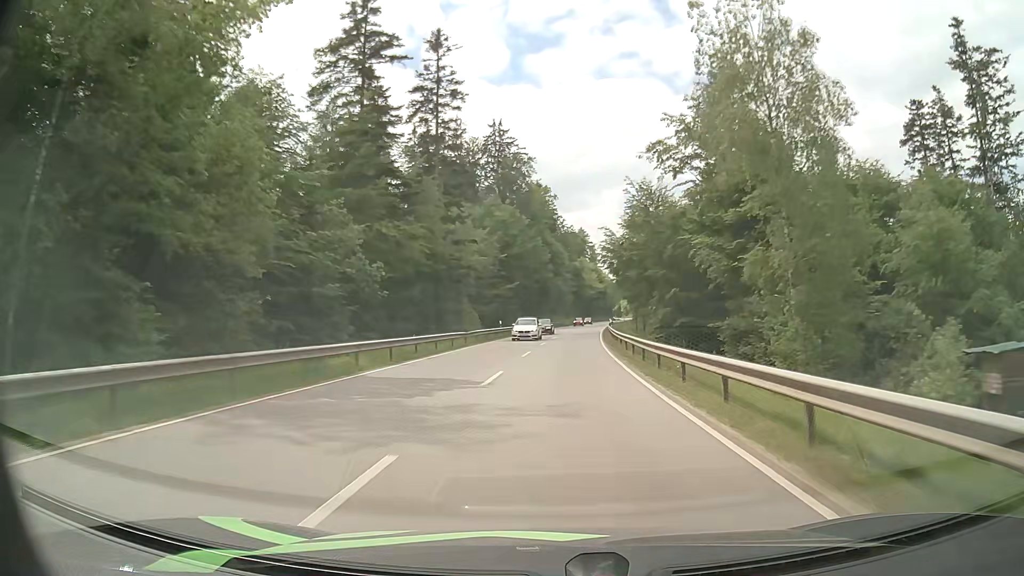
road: secondary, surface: asphalt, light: Day
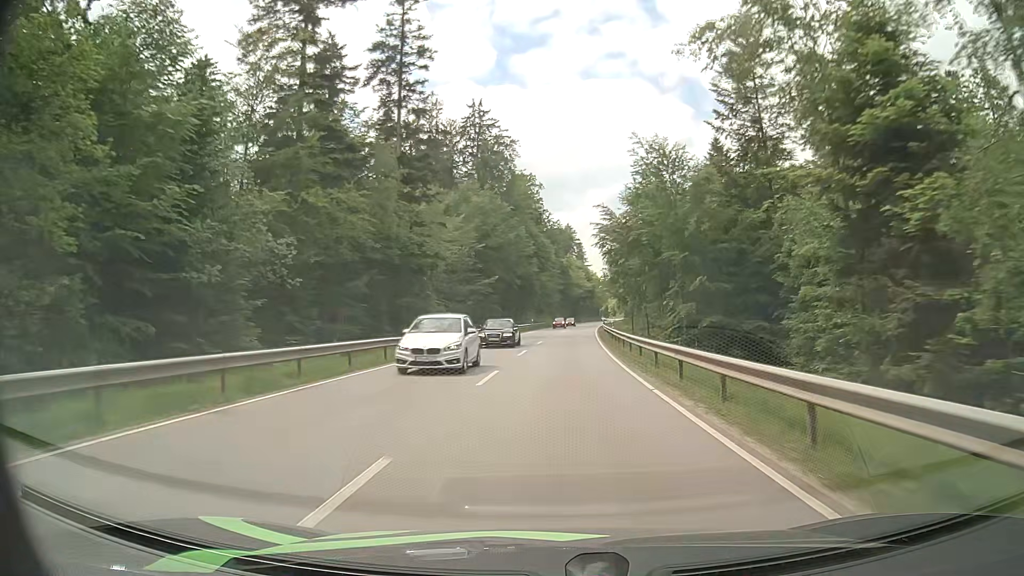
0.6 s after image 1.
(+0.2, +12.3) m; +1°
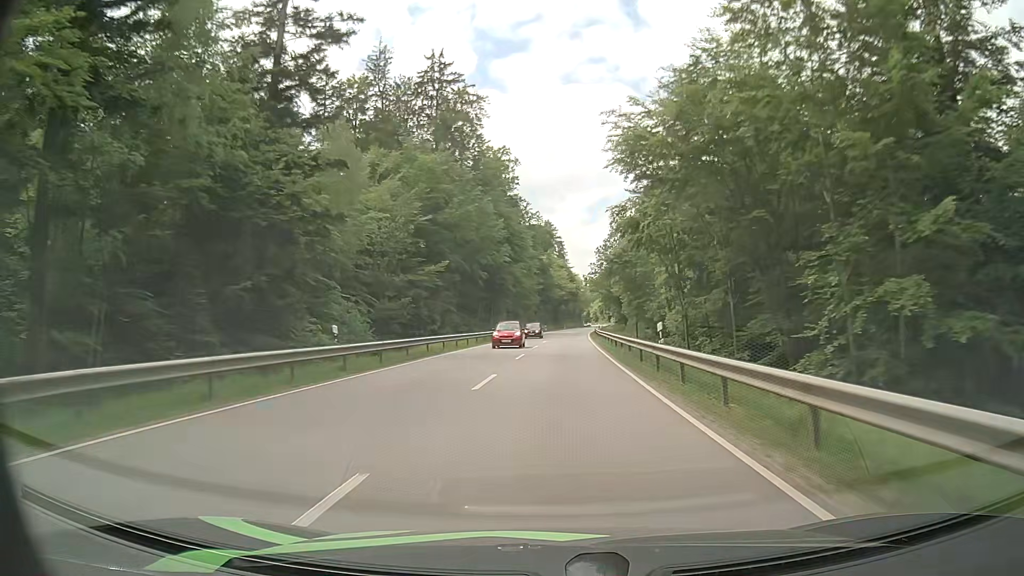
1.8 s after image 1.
(+0.5, +24.4) m; +2°
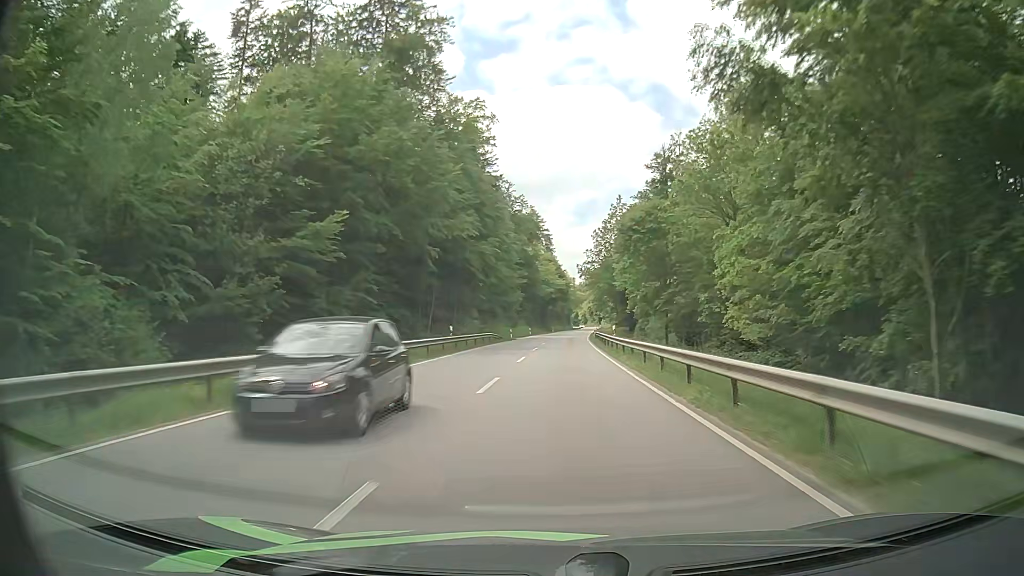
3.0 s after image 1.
(+0.2, +24.3) m; +1°
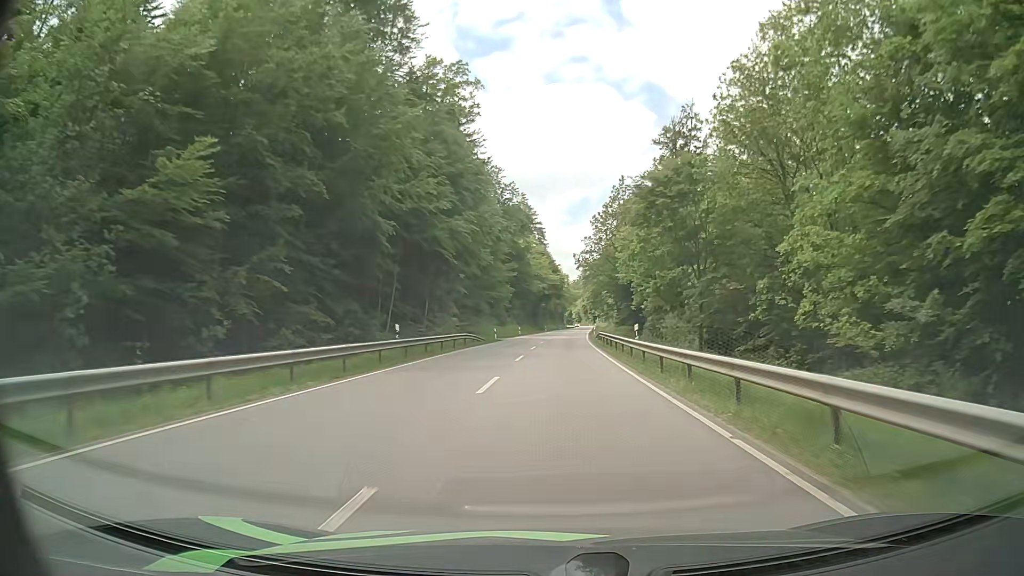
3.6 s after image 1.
(0.0, +12.1) m; 0°
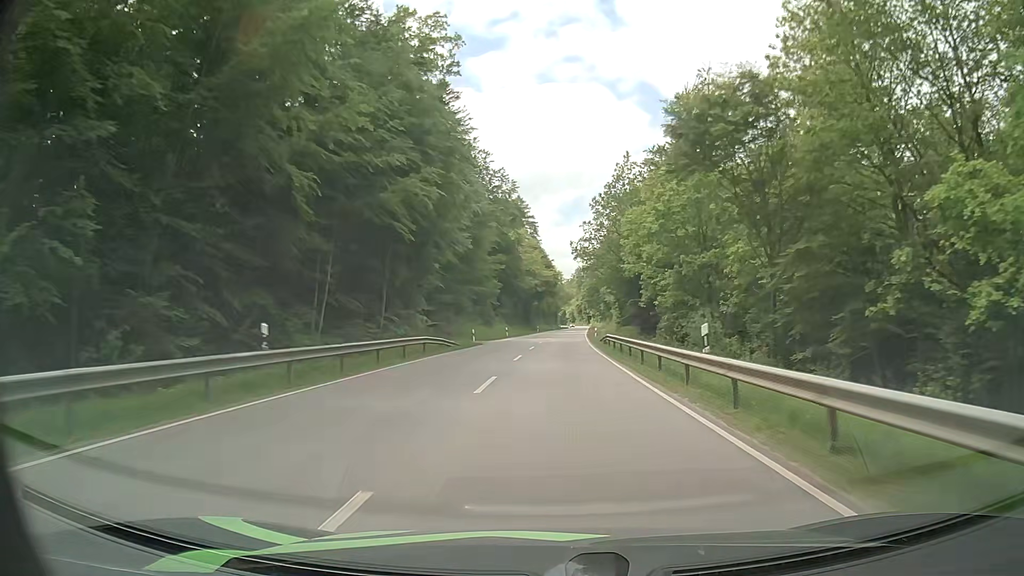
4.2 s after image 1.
(0.0, +12.0) m; 0°
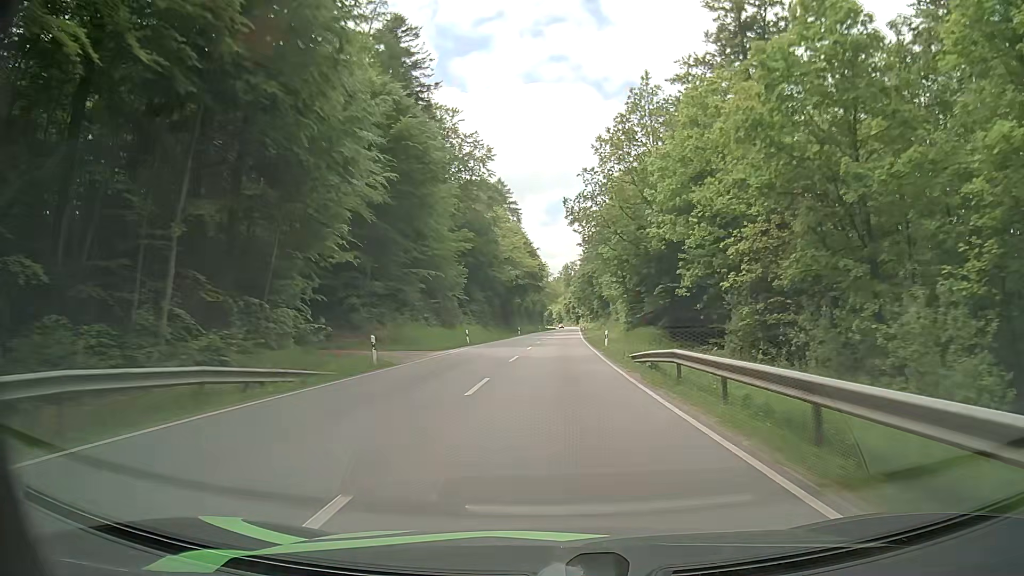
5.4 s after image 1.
(+0.3, +24.0) m; +2°
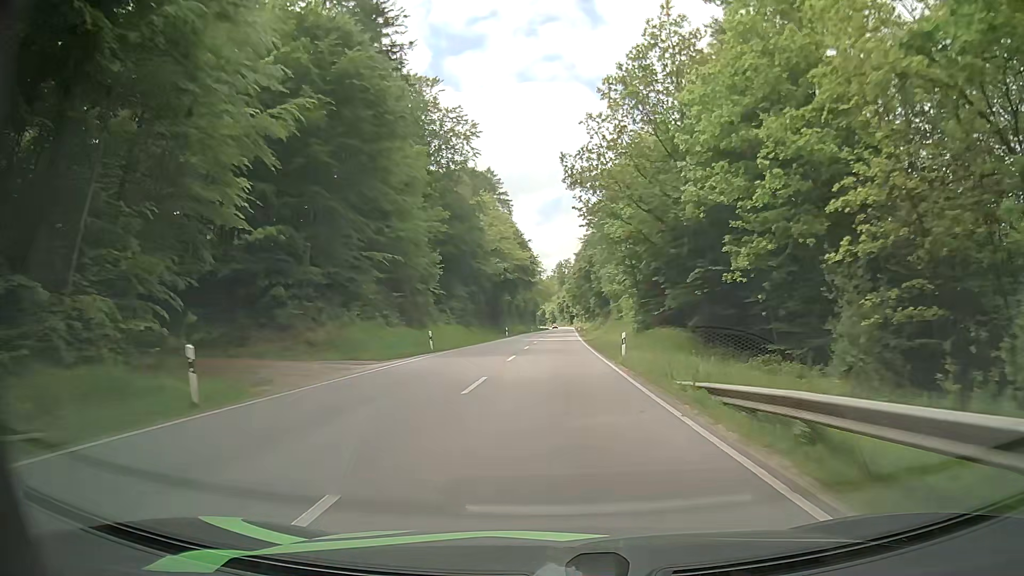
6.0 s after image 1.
(0.0, +12.0) m; +1°
(0, +10) (0, +20) (0, +30) (0, +40) (+1, +50) (+1, +60) (+1, +70) (+1, +80) (+1, +90) (+2, +100) m
